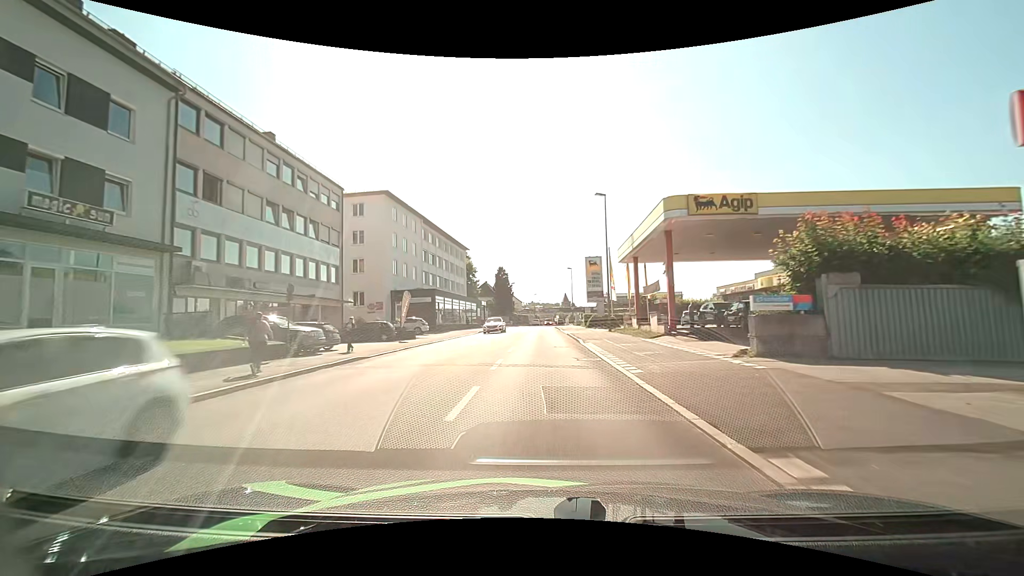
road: tertiary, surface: asphalt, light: Day
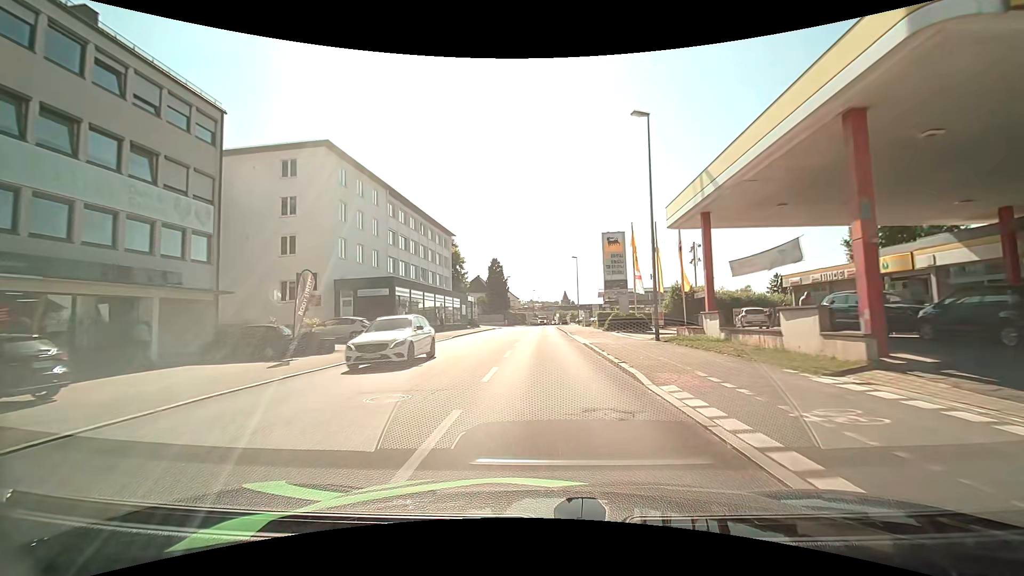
(+0.1, +14.7) m; 0°
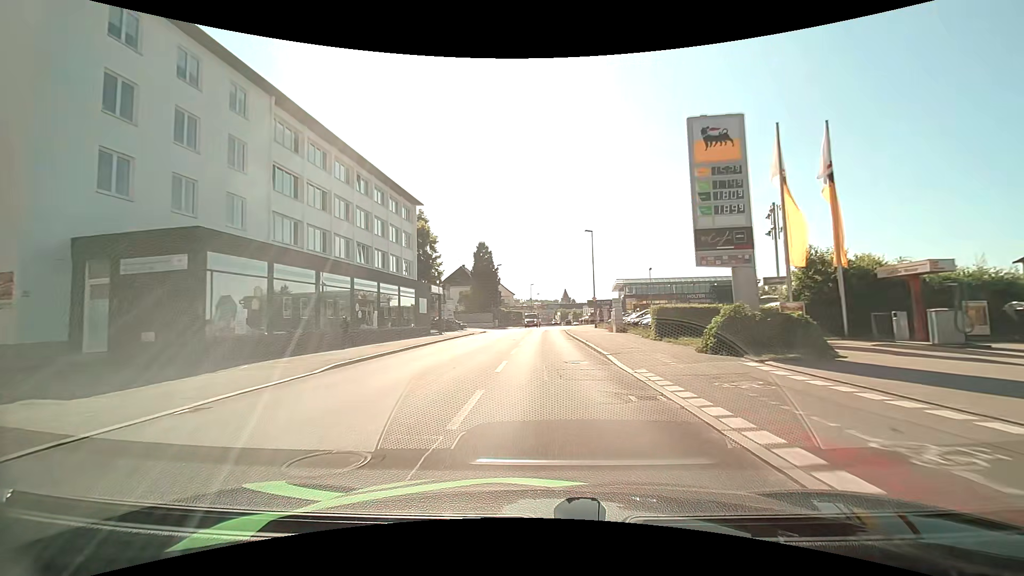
(+0.1, +22.2) m; 0°
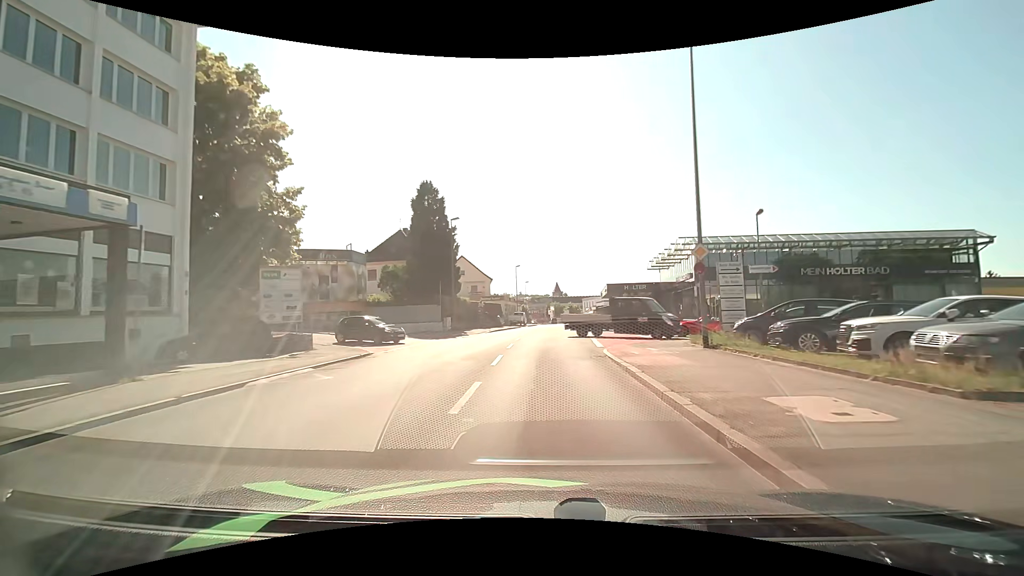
(+0.3, +35.6) m; +1°
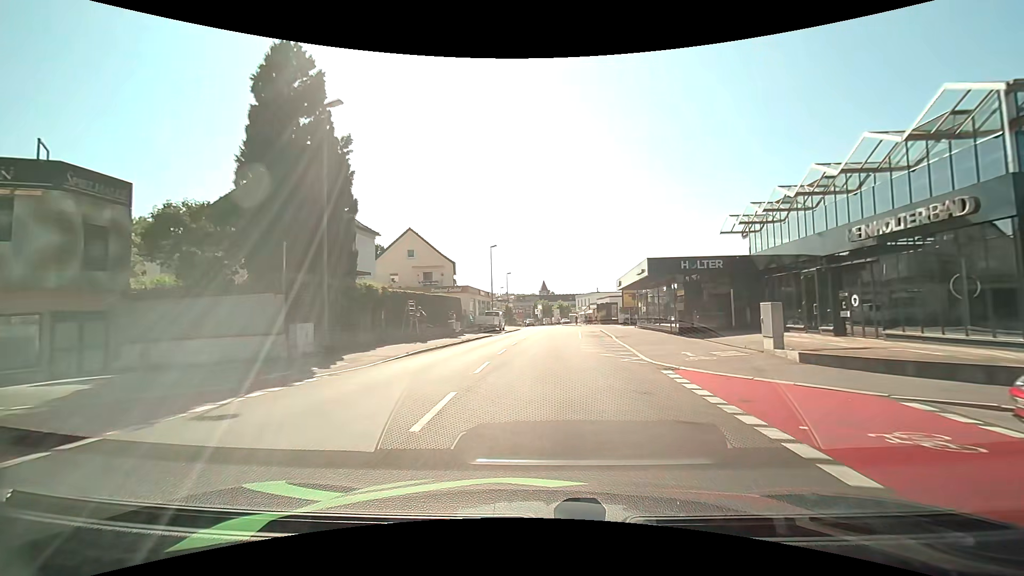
(+0.3, +24.7) m; +2°
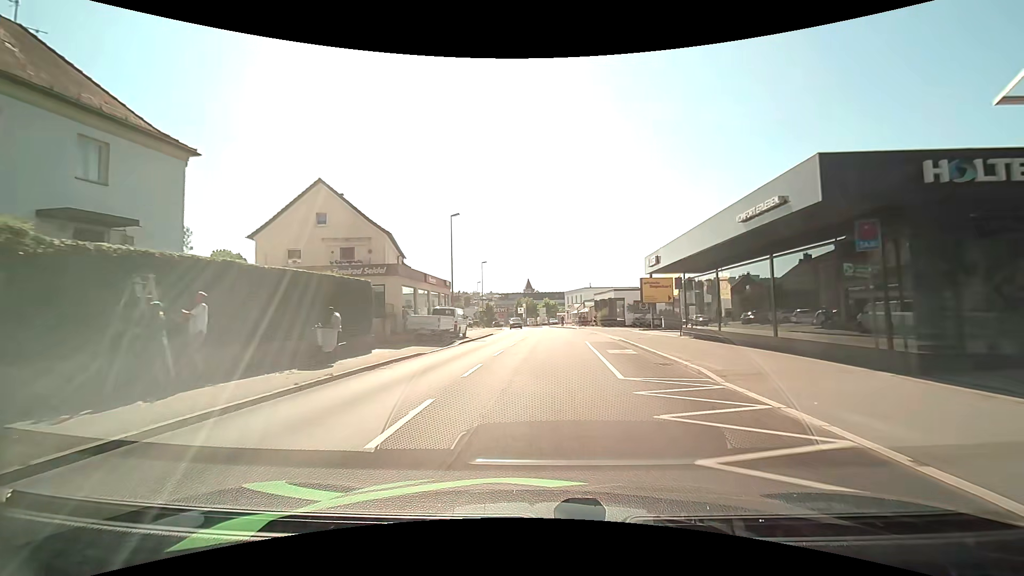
(+0.3, +18.6) m; +2°
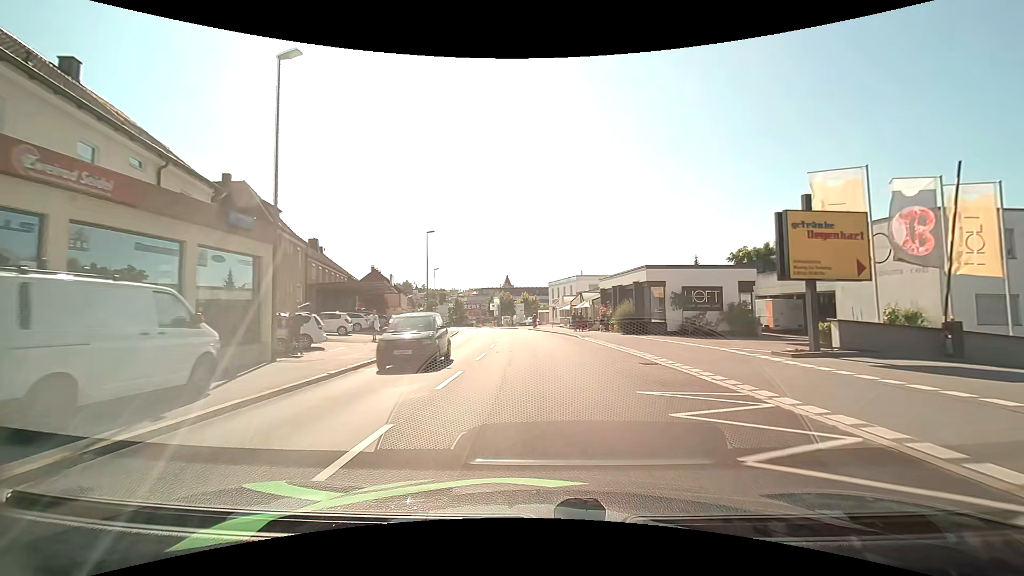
(+0.6, +26.0) m; +2°
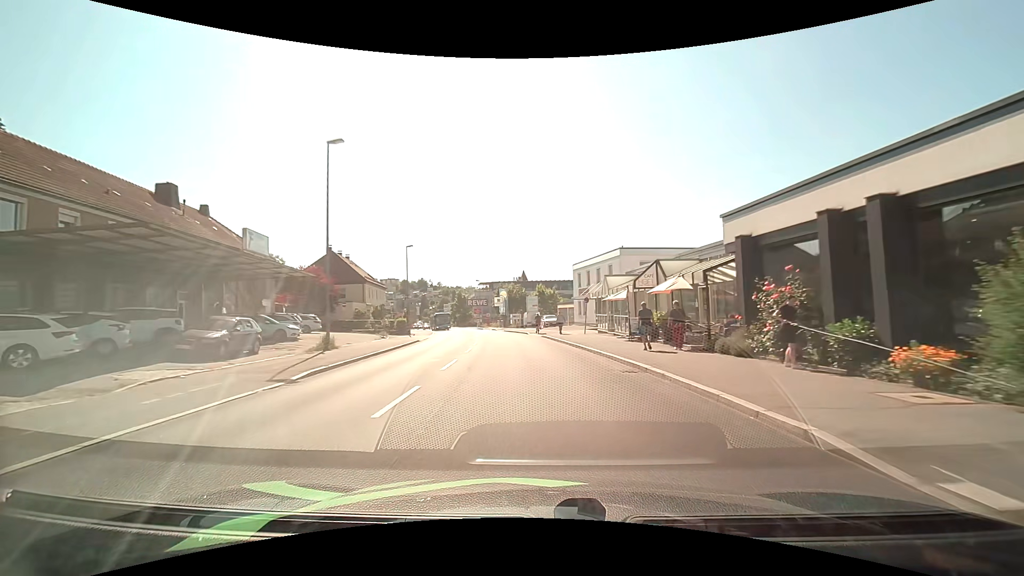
(-0.1, +26.5) m; -2°
(0, +10) (-1, +20) (-1, +30) (-2, +40) (-4, +50) (-6, +60) (-8, +69) (-10, +79) (-12, +89) (-15, +99) m
